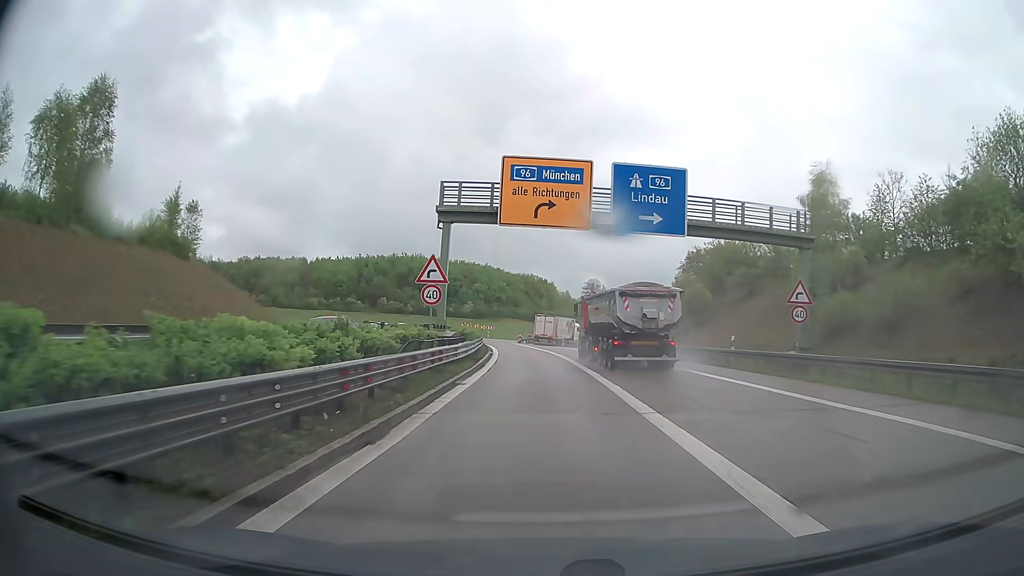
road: trunk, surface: asphalt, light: Day
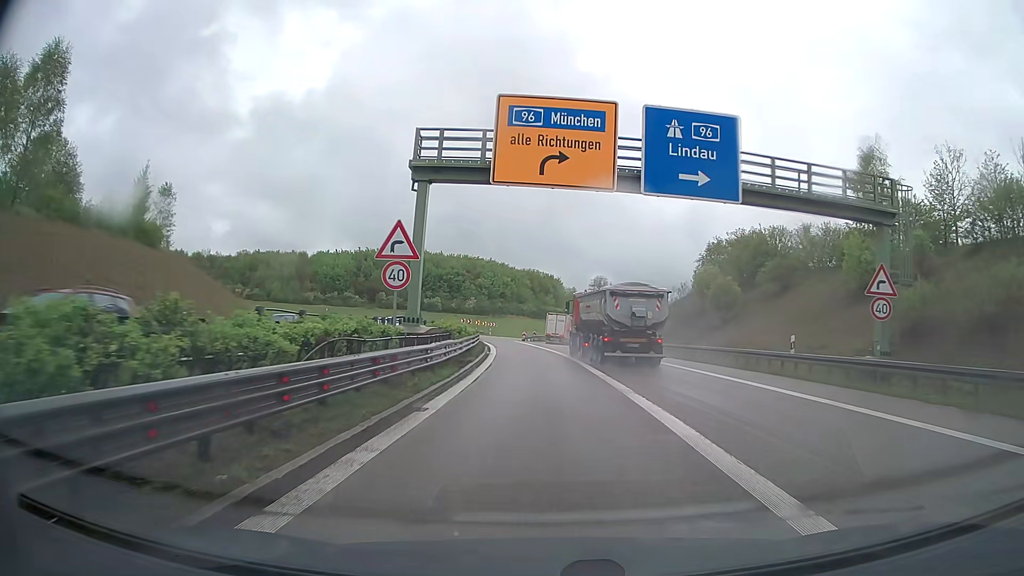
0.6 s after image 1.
(0.0, +6.7) m; -1°
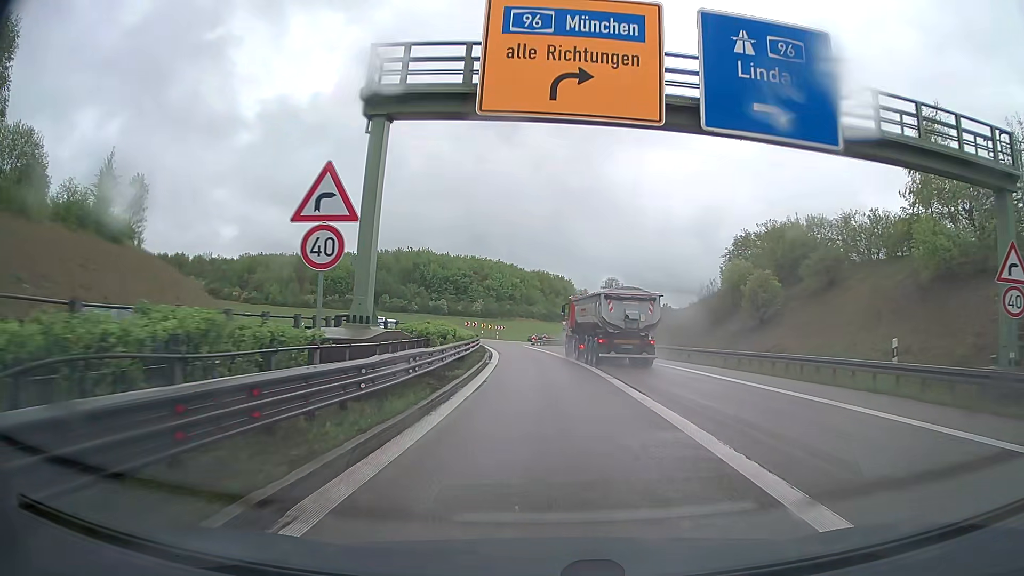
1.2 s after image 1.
(0.0, +6.6) m; -1°
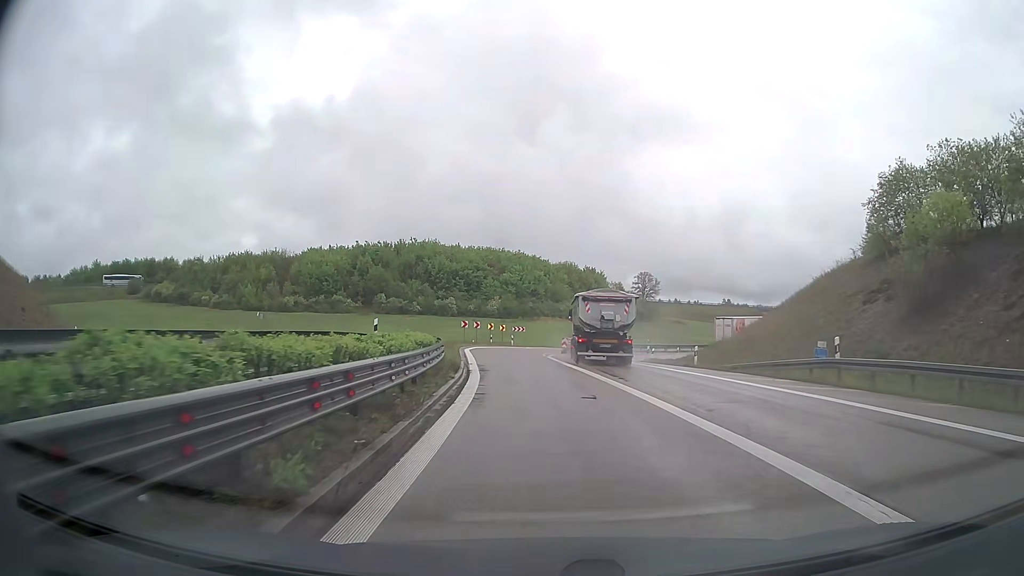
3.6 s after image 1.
(-0.6, +26.0) m; -2°
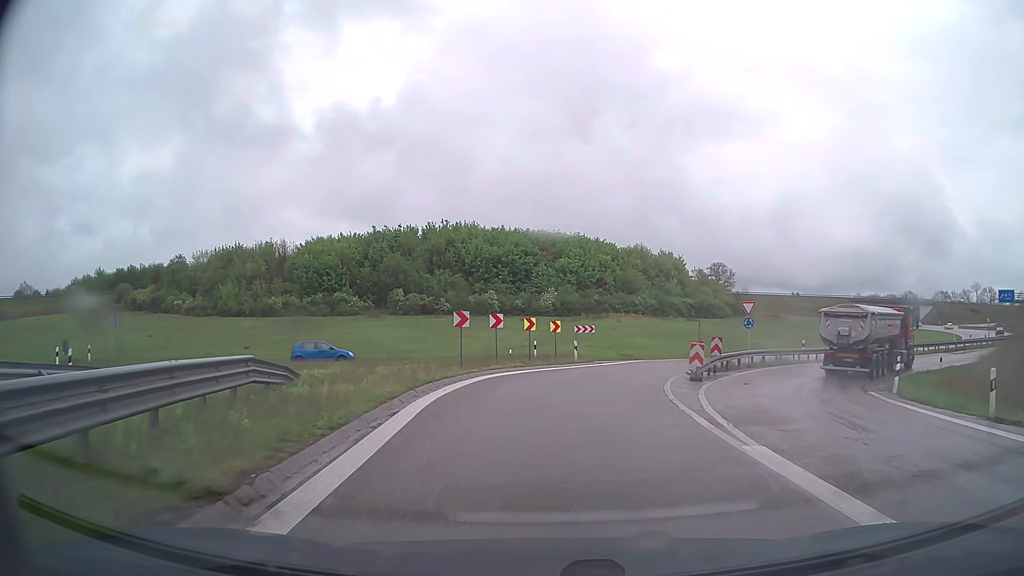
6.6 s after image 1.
(-1.2, +29.9) m; -5°
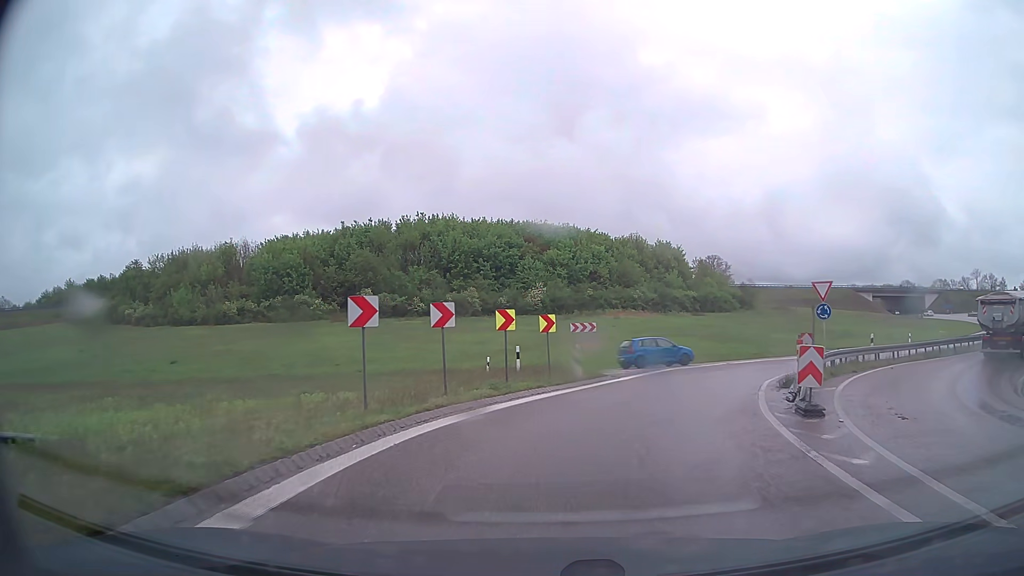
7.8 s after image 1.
(0.0, +10.8) m; 0°
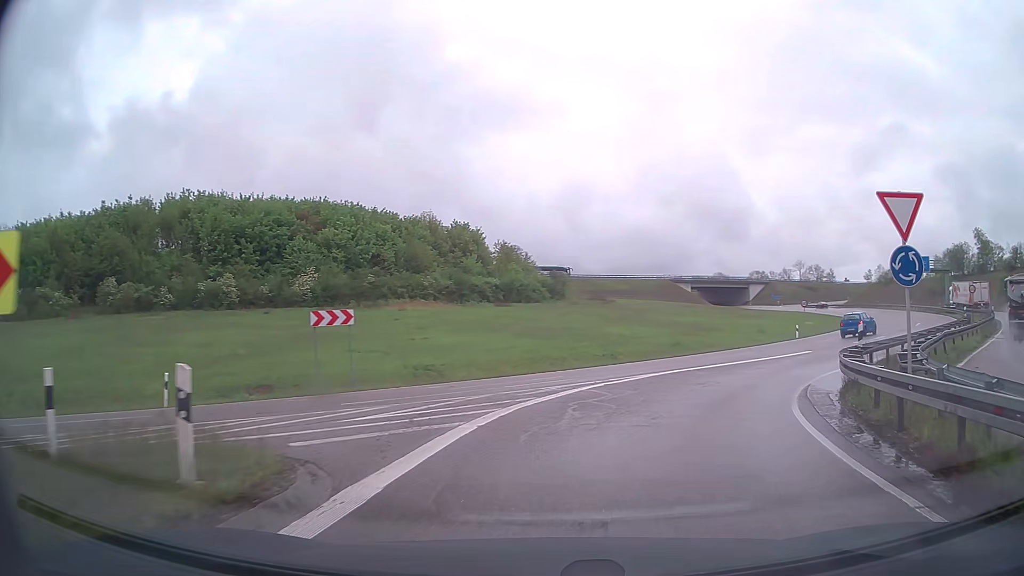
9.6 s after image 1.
(+1.9, +15.8) m; +17°
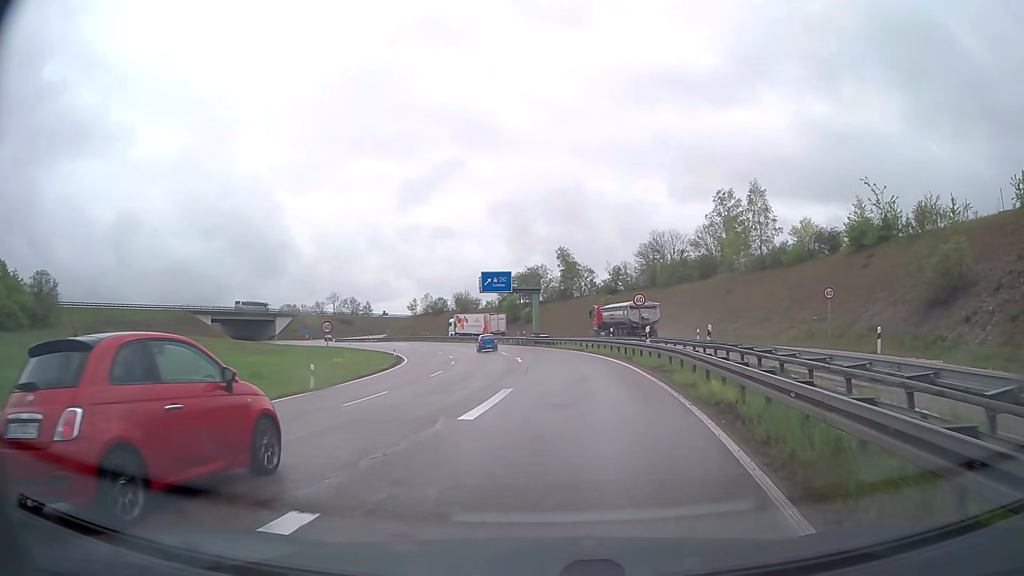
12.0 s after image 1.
(+7.8, +20.4) m; +40°
(0, +10) (0, +20) (0, +30) (-2, +40) (-4, +50) (-6, +59) (-9, +69) (-12, +79) (-15, +88) (-19, +97) m
